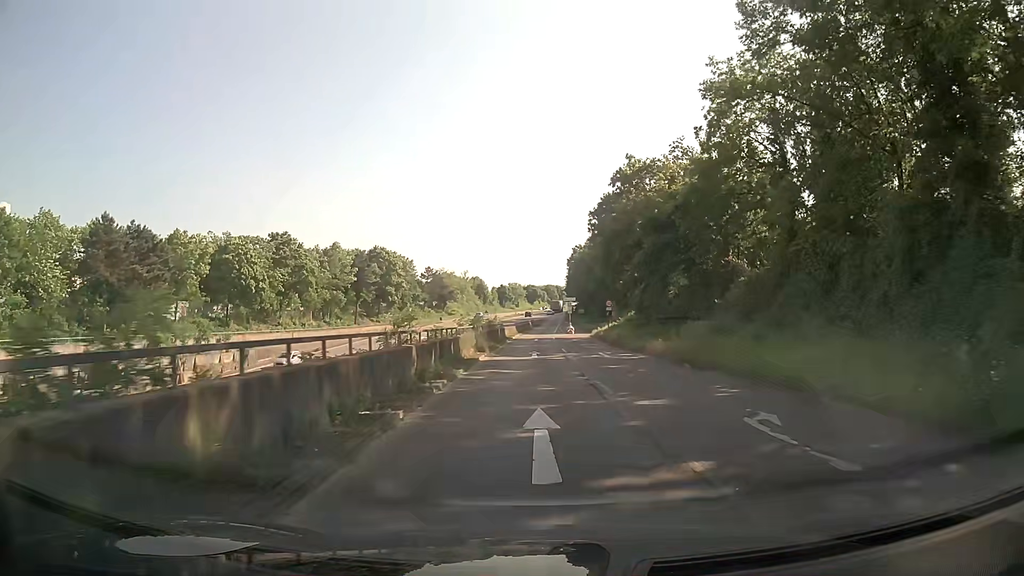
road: trunk_link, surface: asphalt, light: Day
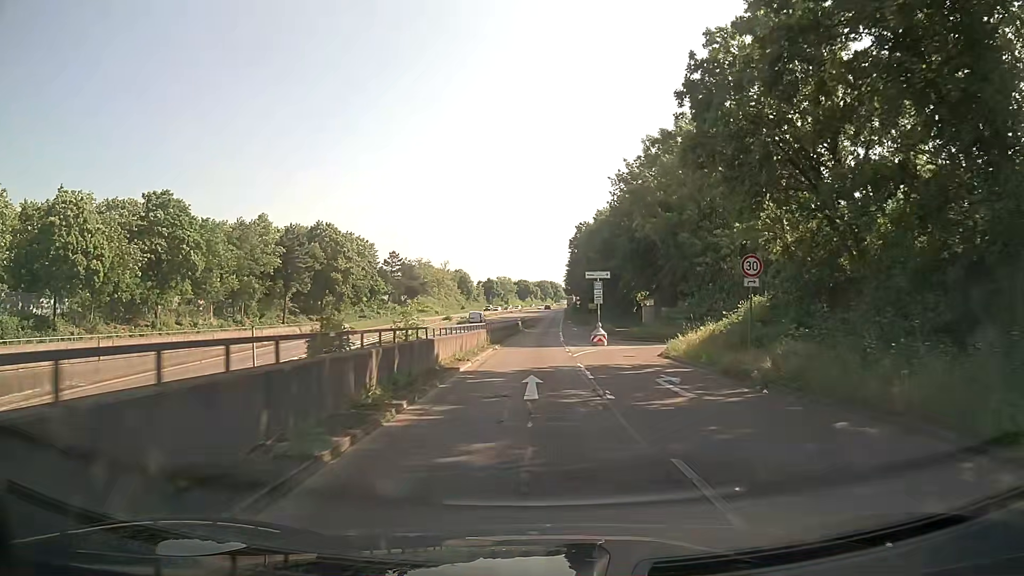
(+0.1, +36.3) m; 0°
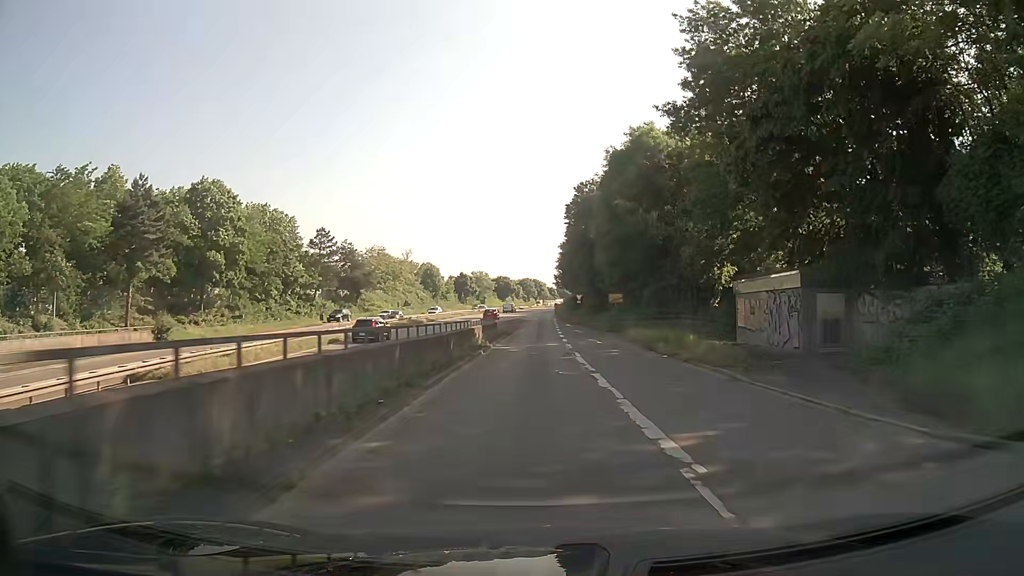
(+0.5, +38.2) m; +2°
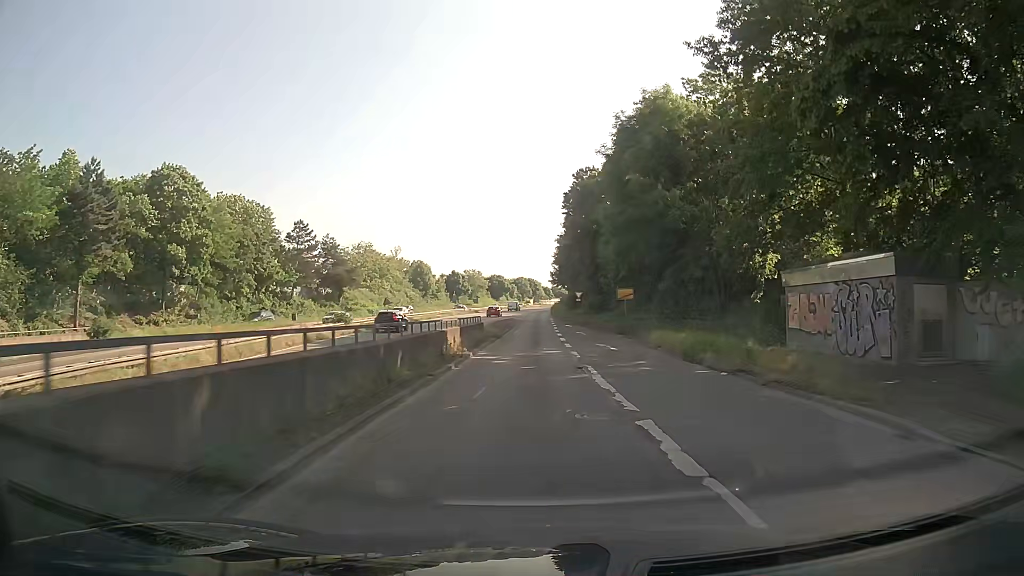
(0.0, +7.8) m; +1°
(0, +10) (0, +20) (0, +30) (0, +40) (0, +50) (0, +60) (0, +70) (0, +80) (0, +90) (0, +100) m
